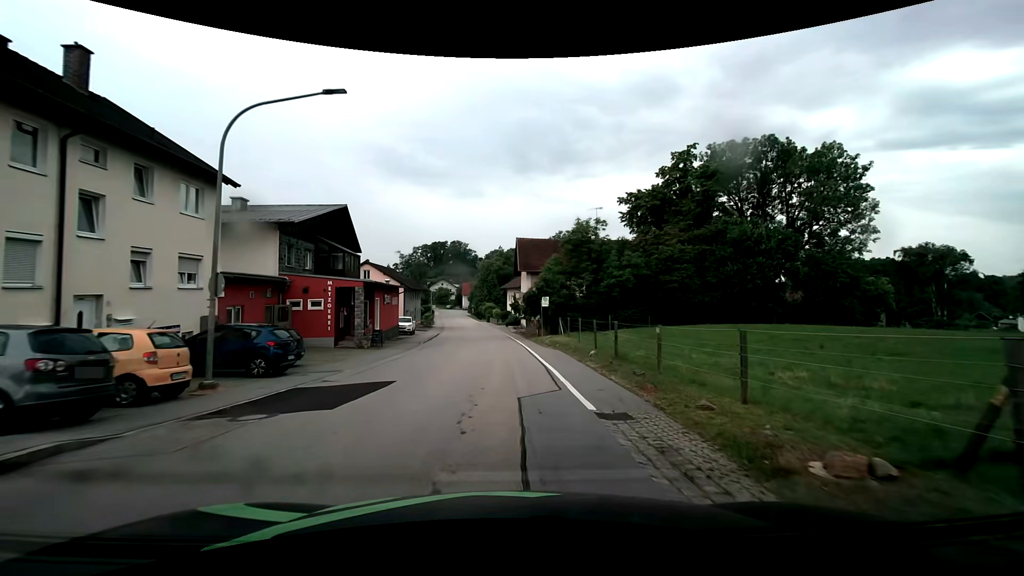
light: Day
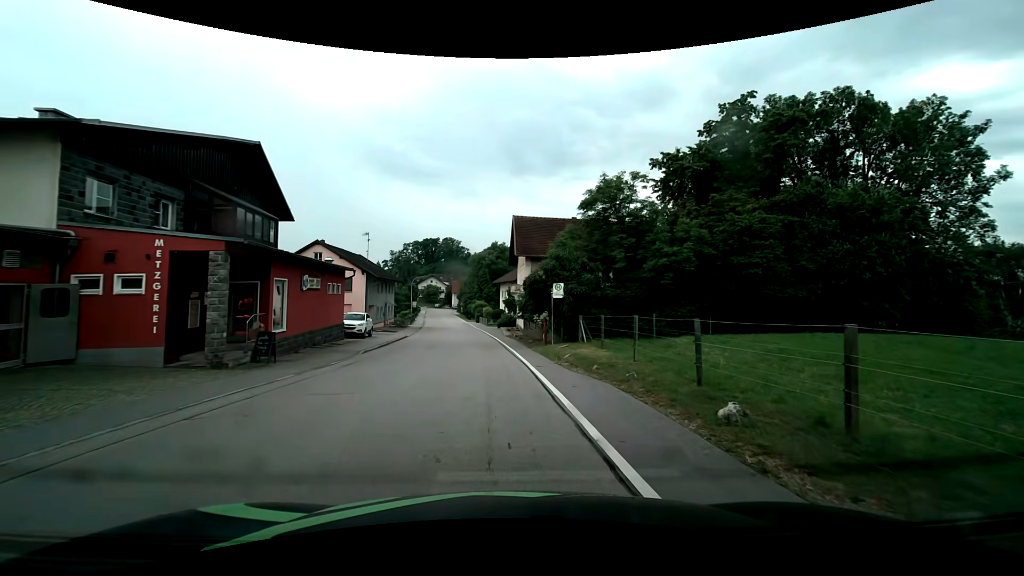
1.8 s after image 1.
(+0.1, +12.9) m; +1°
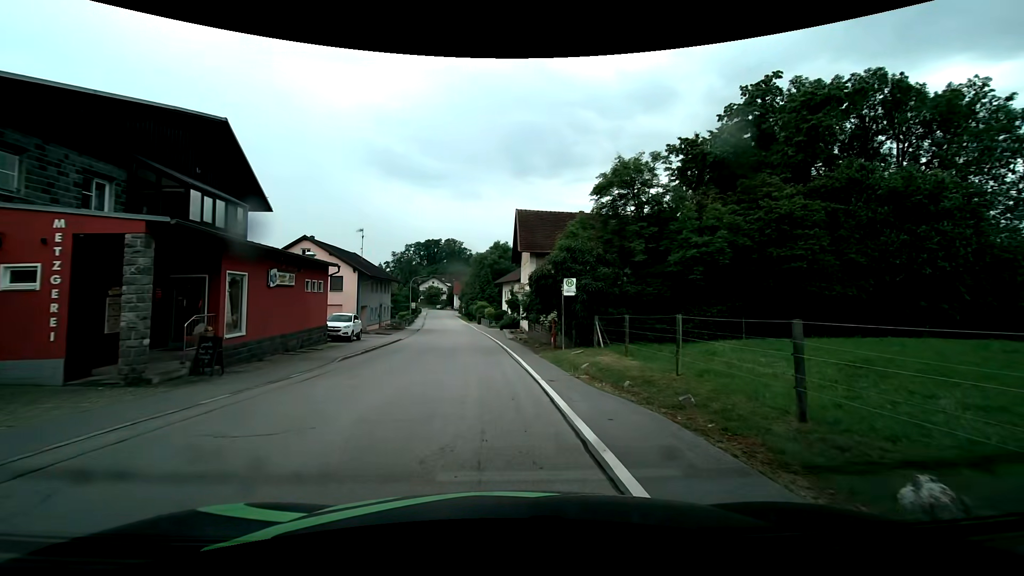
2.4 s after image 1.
(0.0, +3.3) m; -1°
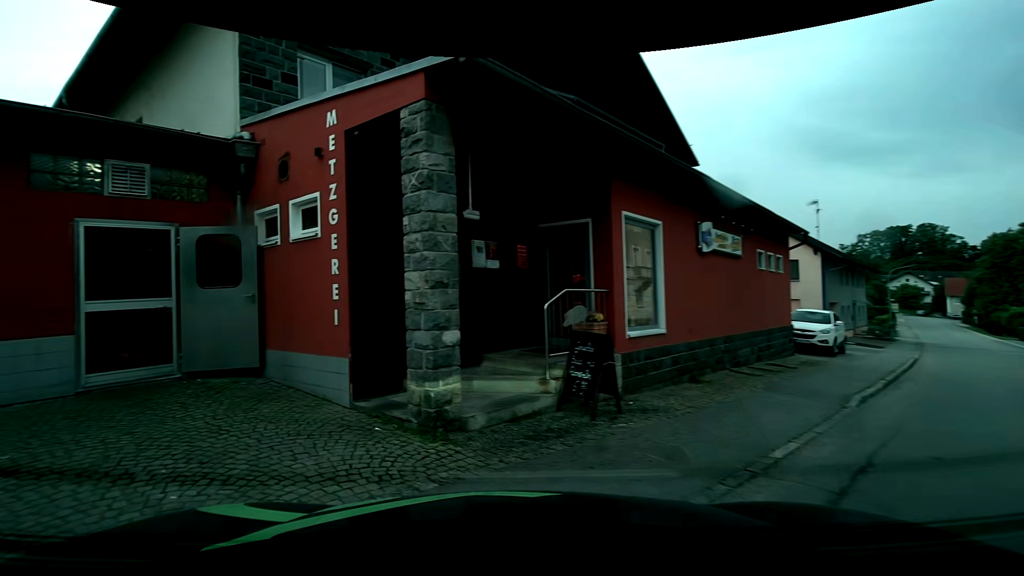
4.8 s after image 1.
(-2.4, +9.1) m; -45°
